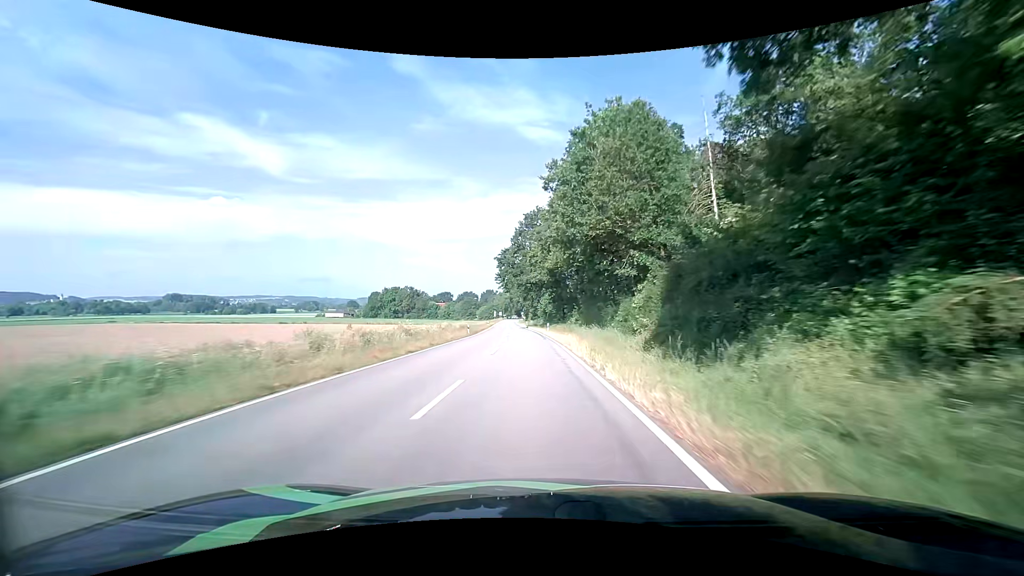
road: tertiary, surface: asphalt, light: Day
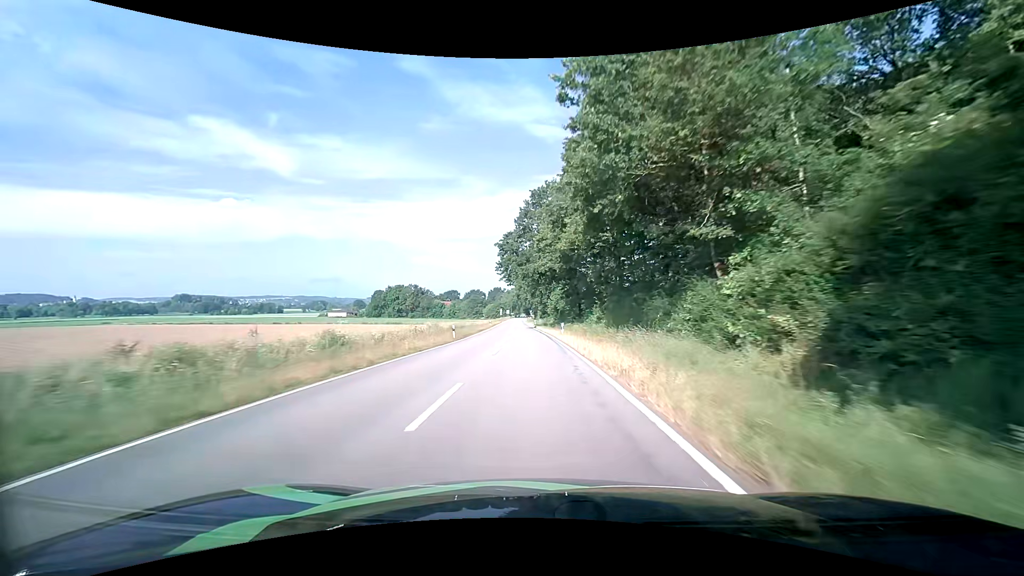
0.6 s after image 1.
(-0.1, +13.2) m; -1°
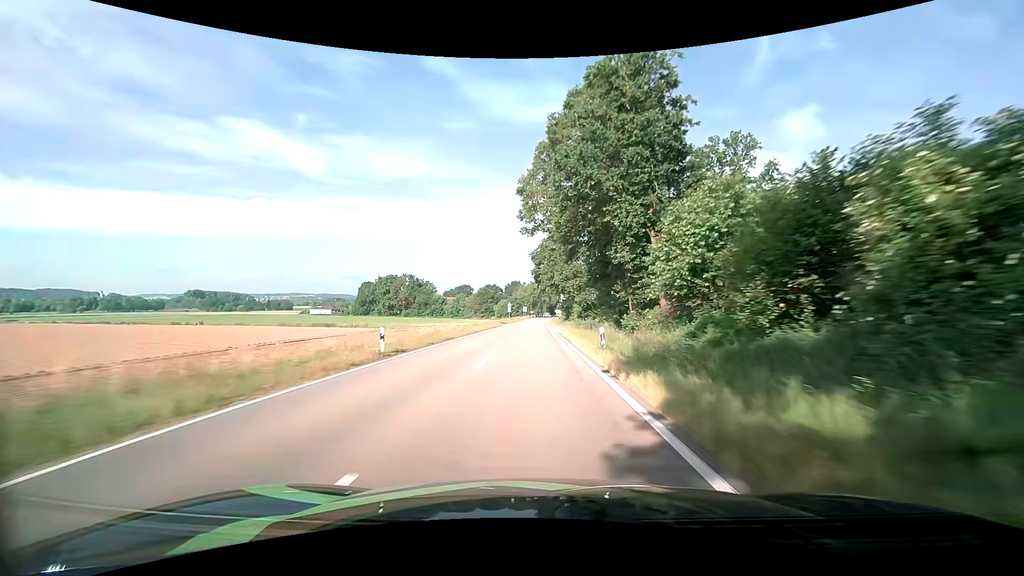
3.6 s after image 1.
(-1.8, +68.3) m; -3°
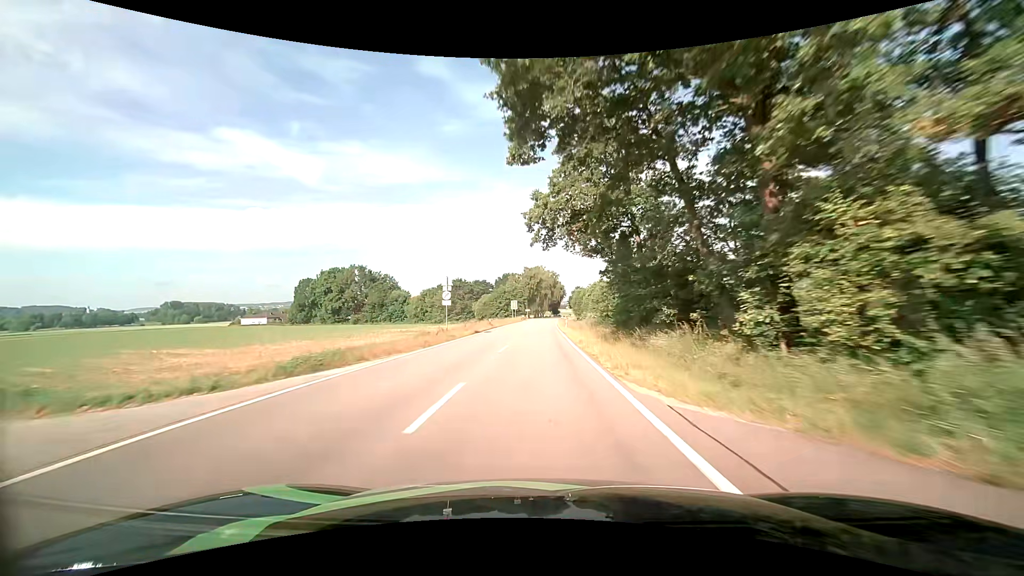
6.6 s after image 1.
(+0.3, +68.8) m; 0°
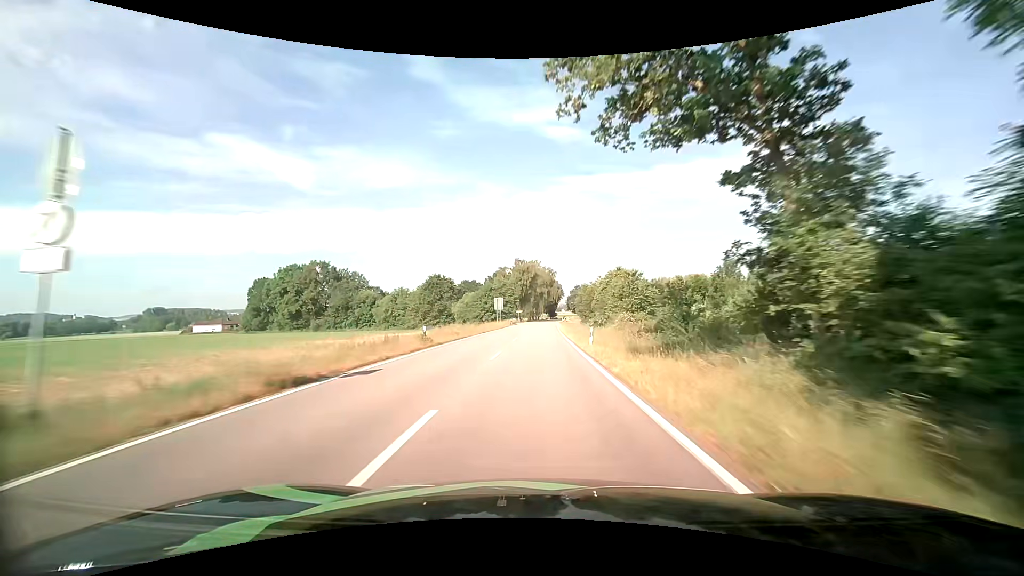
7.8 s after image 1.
(+0.1, +28.0) m; +1°
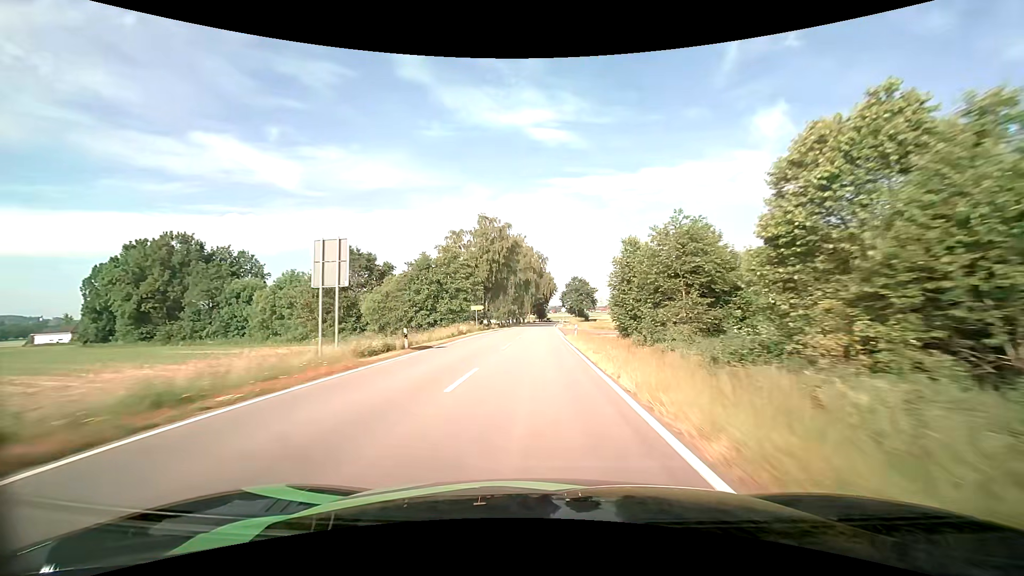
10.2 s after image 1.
(+0.8, +56.2) m; +2°
(0, +10) (0, +20) (0, +30) (0, +40) (0, +50) (0, +60) (+1, +70) (+1, +80) (+1, +90) (+1, +100) m
